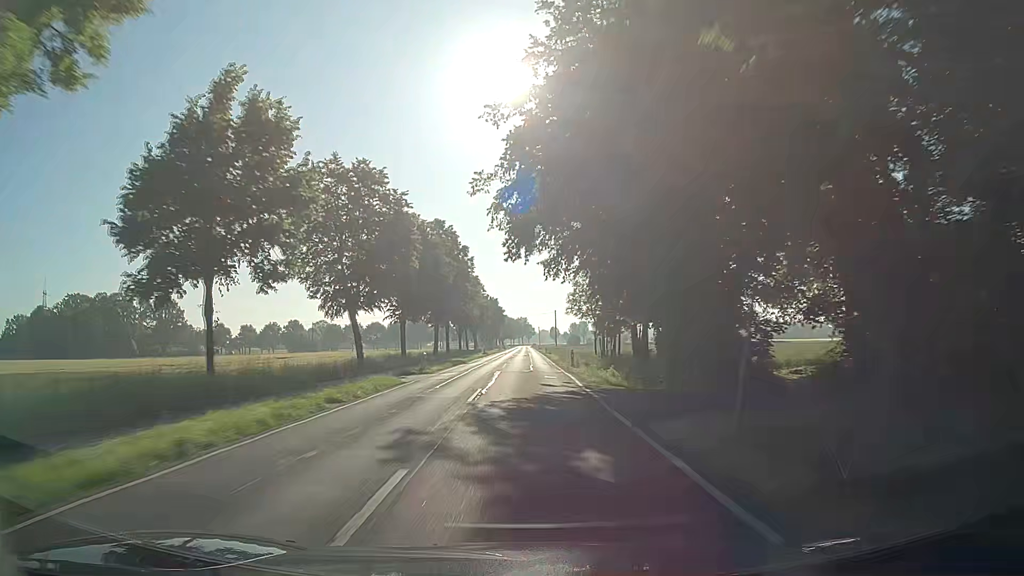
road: secondary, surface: asphalt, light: Day
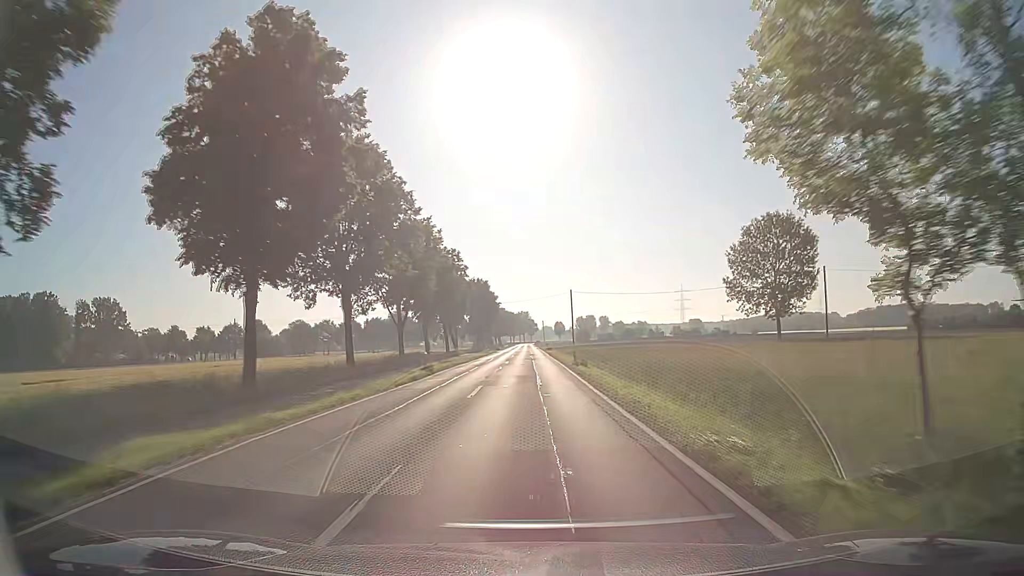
(+0.2, +47.4) m; +1°
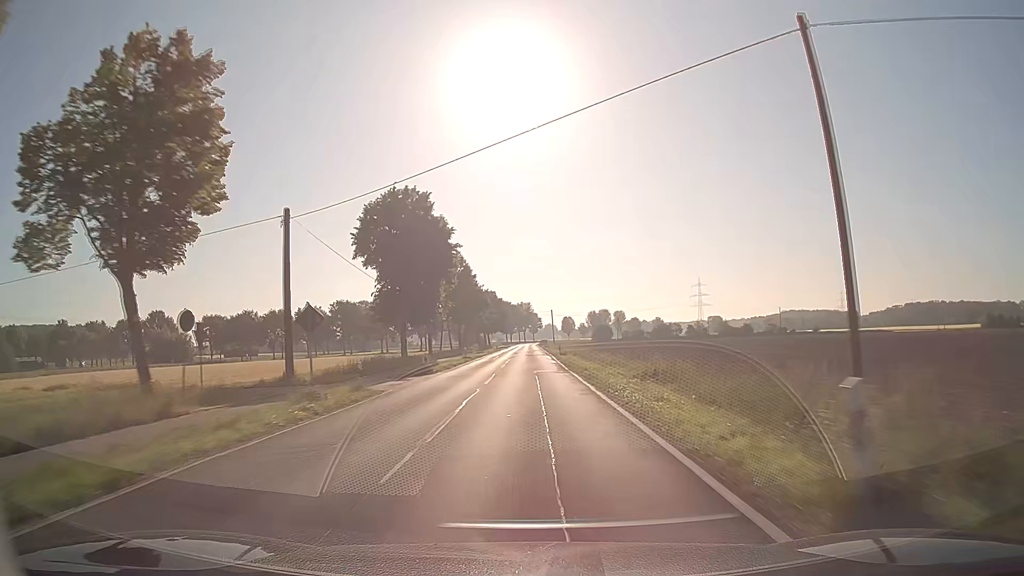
(-0.6, +79.1) m; 0°
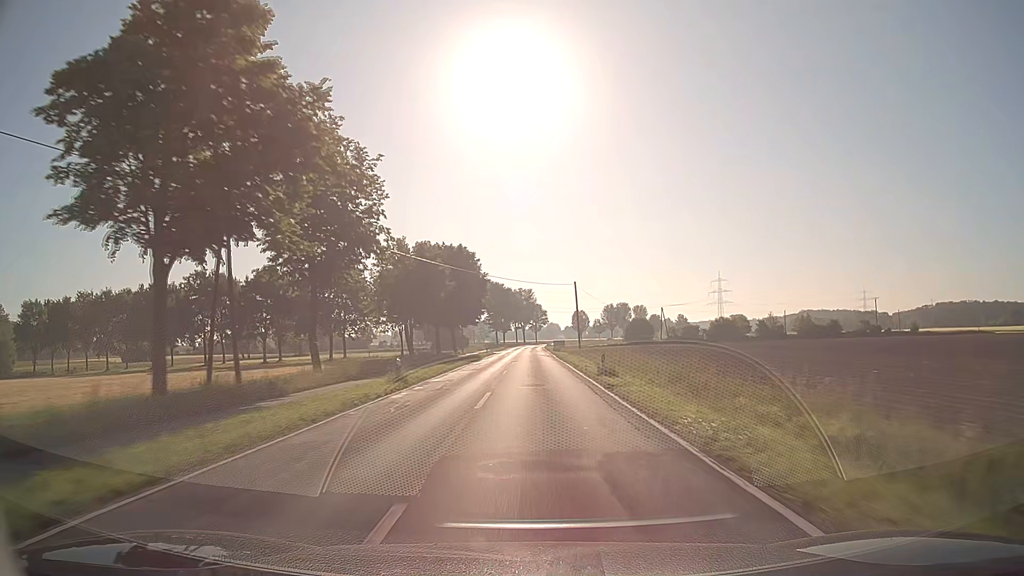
(-0.3, +79.1) m; 0°
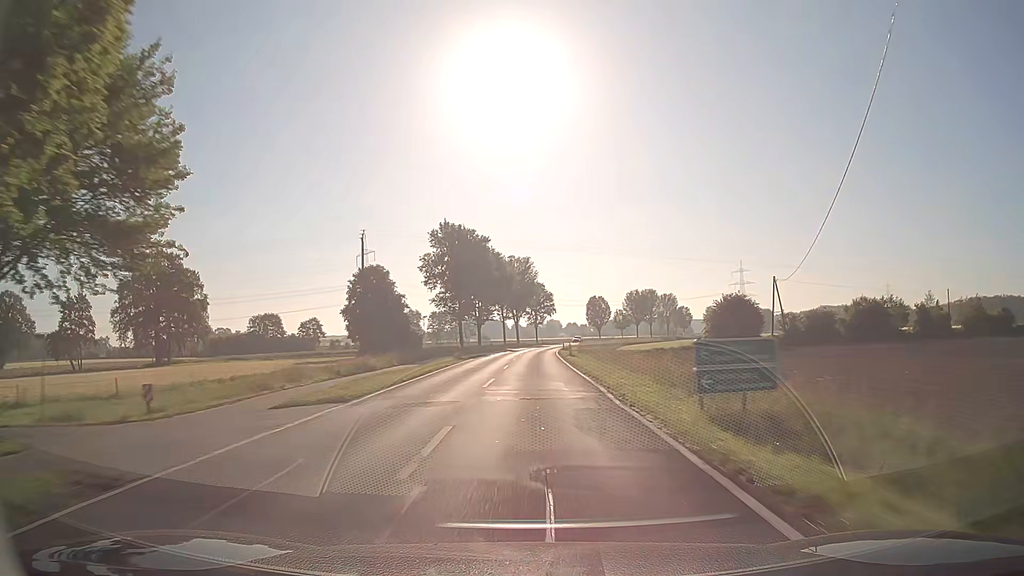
(+0.5, +79.1) m; 0°
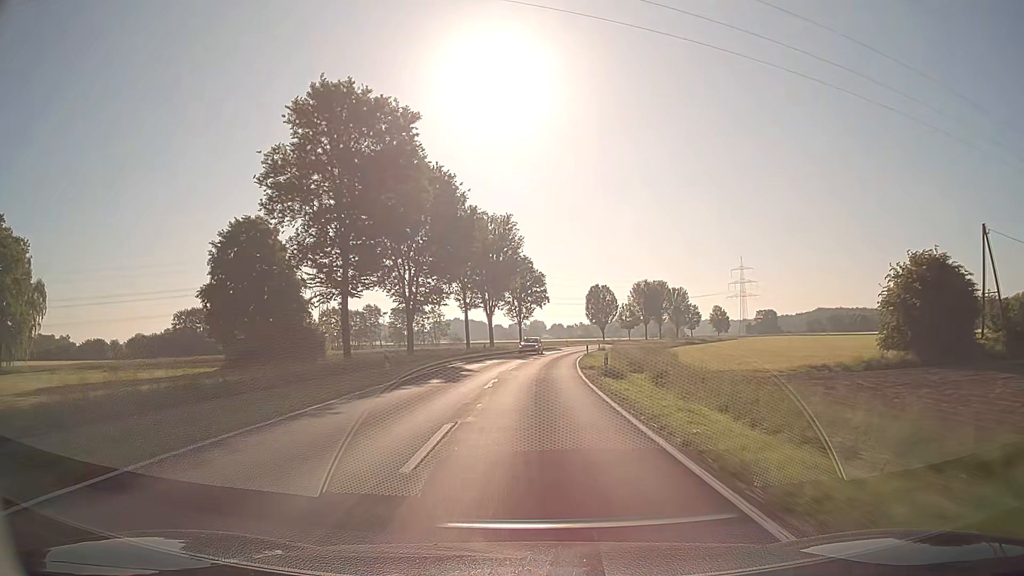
(+0.1, +47.5) m; +1°
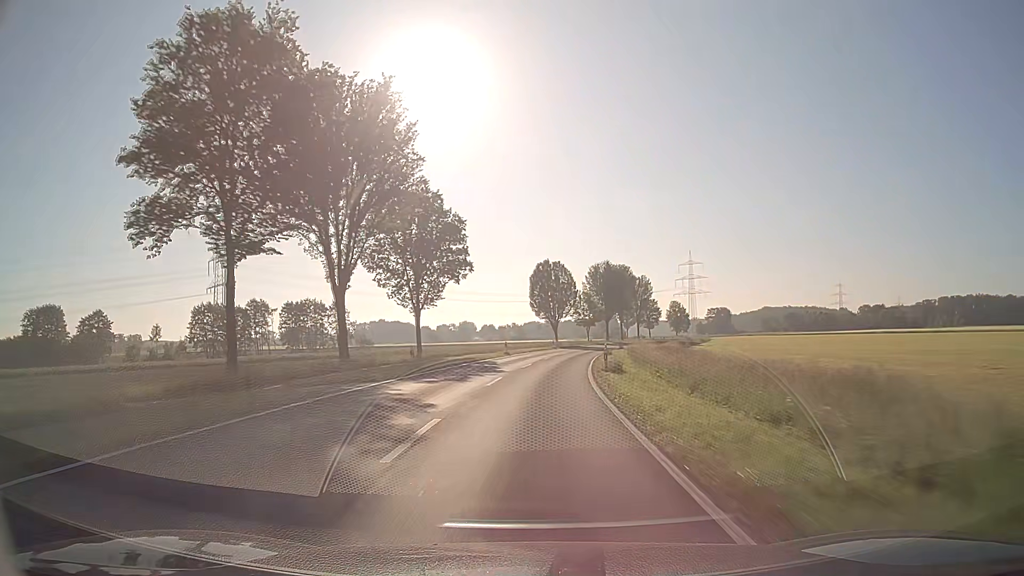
(+1.9, +47.4) m; +6°
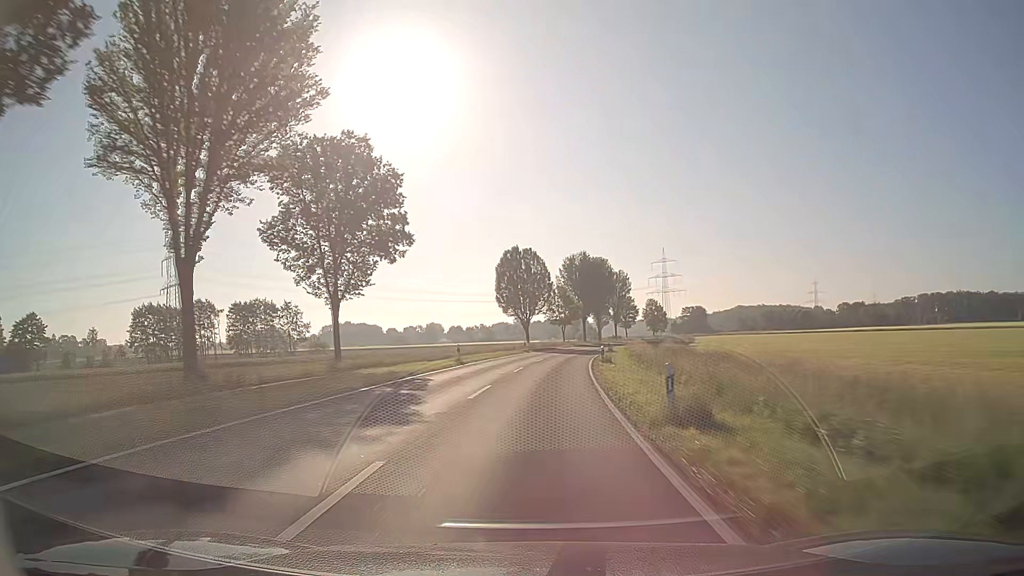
(+0.4, +15.8) m; +3°
(0, +10) (0, +20) (+1, +30) (+2, +40) (+3, +50) (+5, +60) (+7, +70) (+9, +79) (+11, +89) (+13, +99) m
